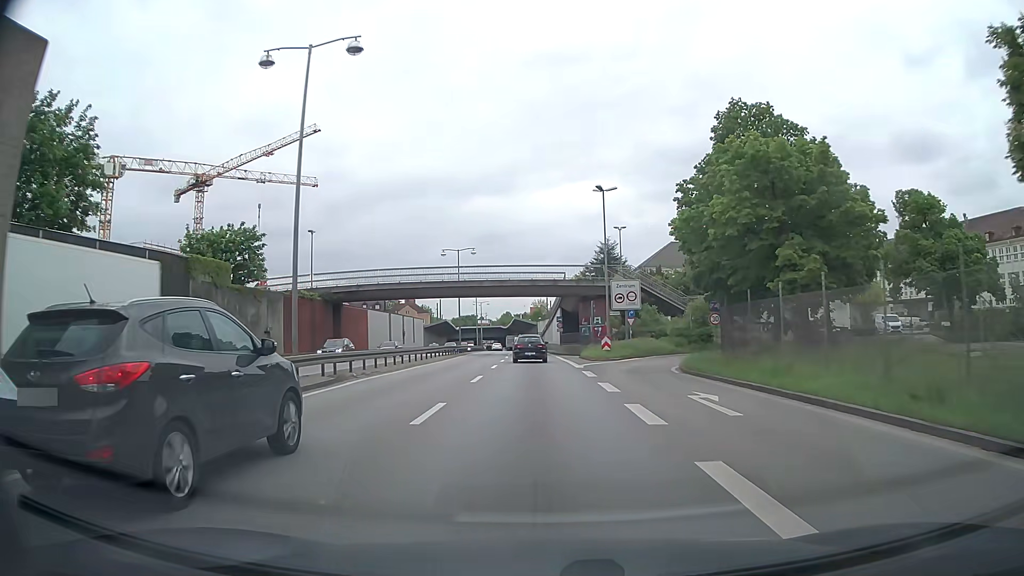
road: trunk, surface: asphalt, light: Day
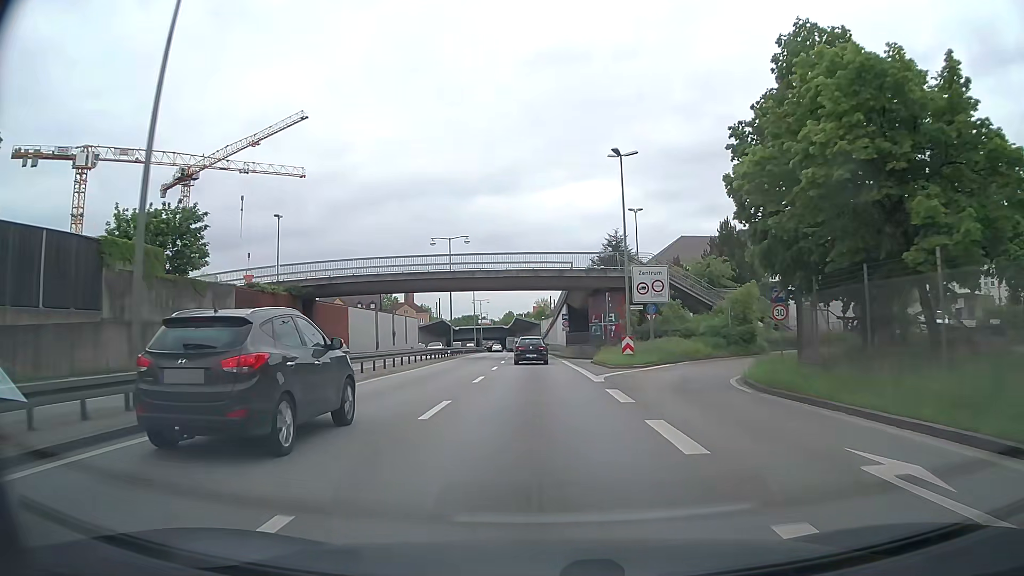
(0.0, +8.4) m; 0°
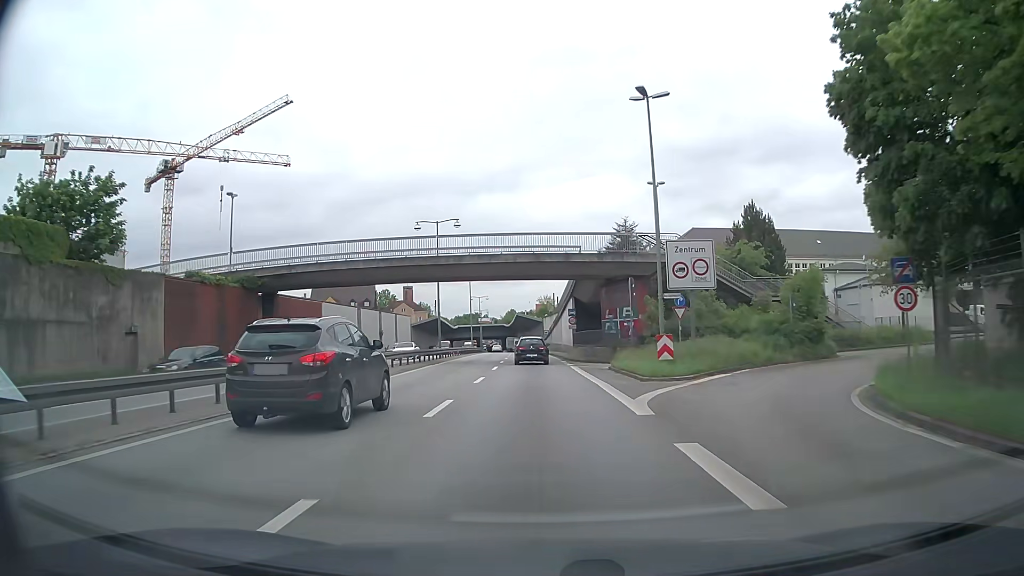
(0.0, +8.5) m; 0°
(0, +10) (0, +20) (0, +30) (0, +40) (-1, +50) (-1, +60) (-1, +70) (-2, +80) (-2, +90) (-3, +100) m
